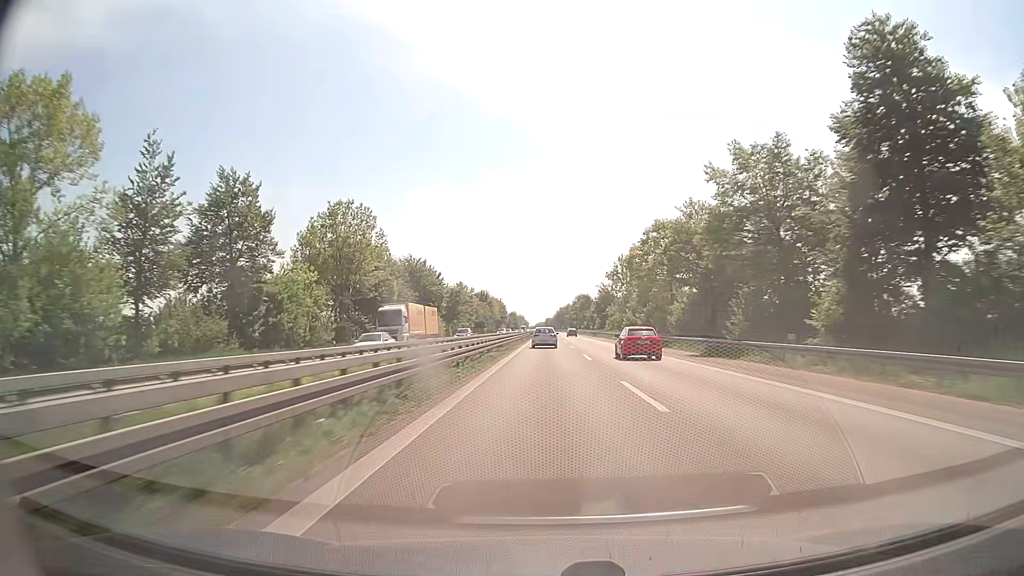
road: trunk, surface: asphalt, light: Day
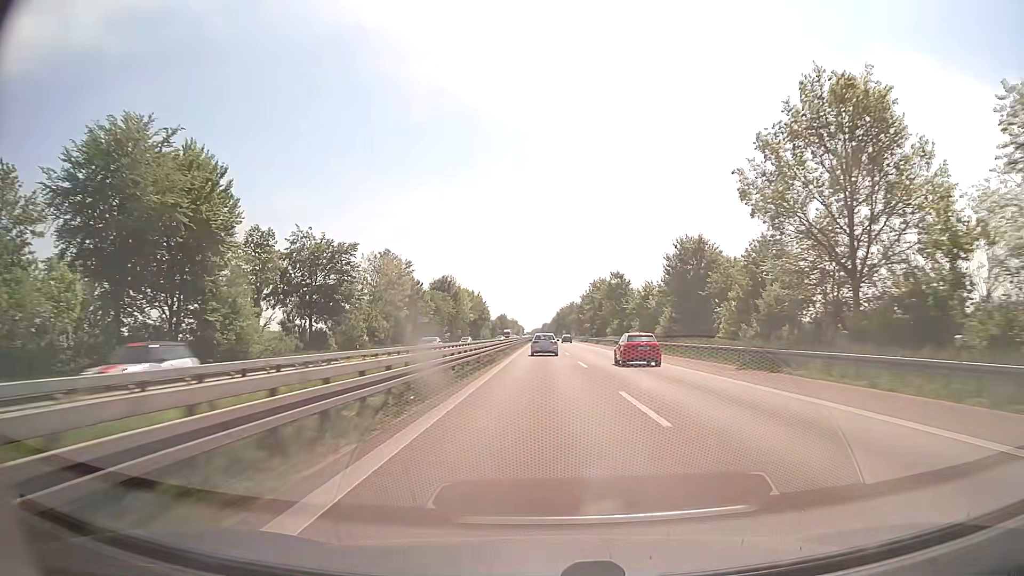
(+0.2, +90.1) m; 0°
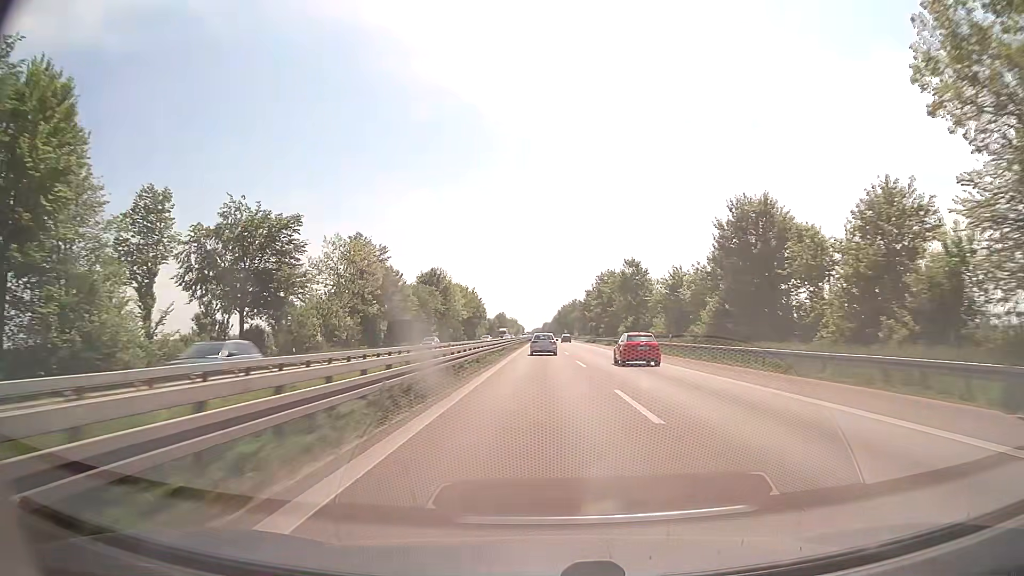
(0.0, +17.7) m; 0°
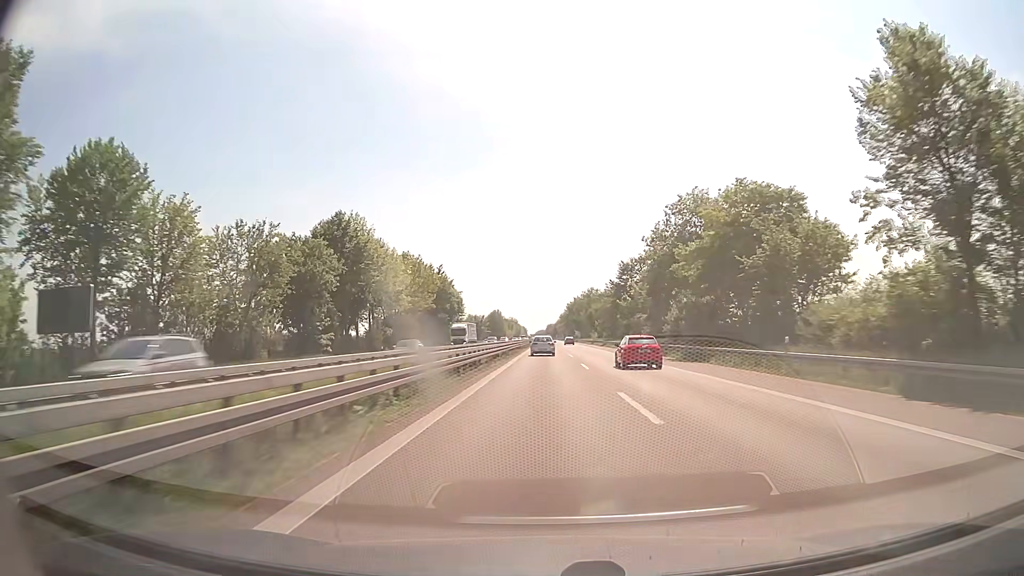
(-0.2, +71.5) m; 0°
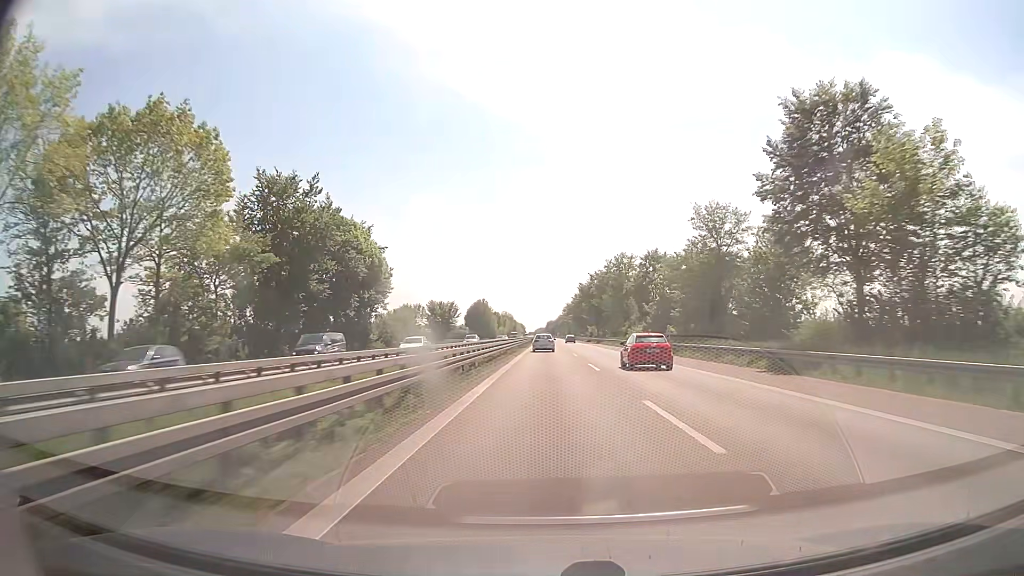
(-0.1, +74.8) m; 0°
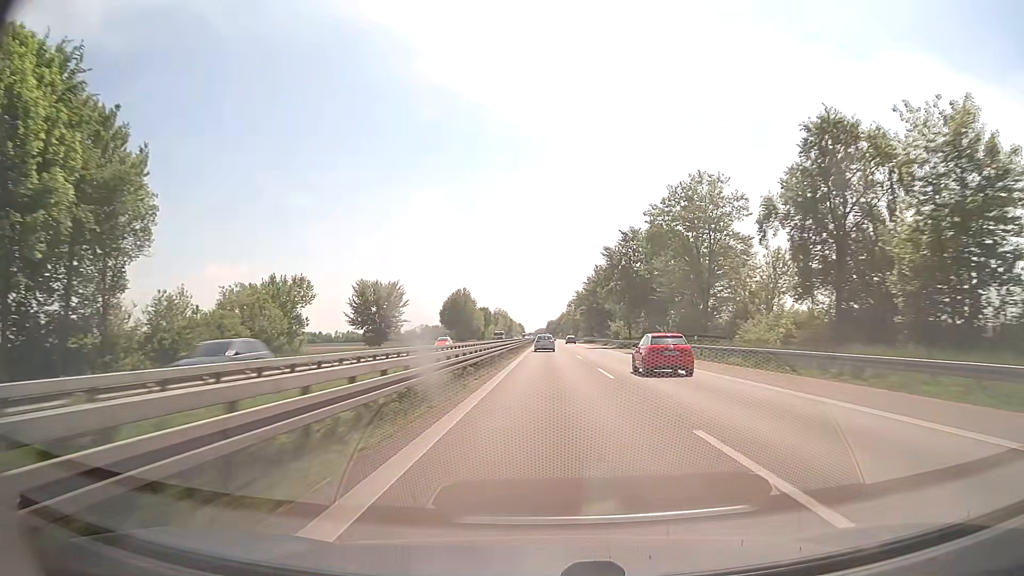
(-0.1, +58.2) m; 0°
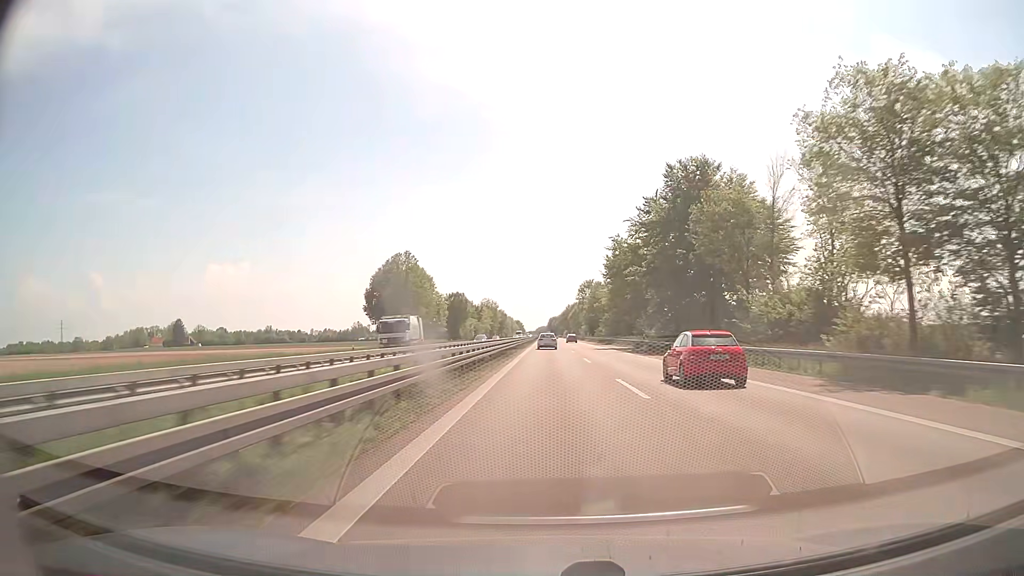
(0.0, +78.9) m; 0°
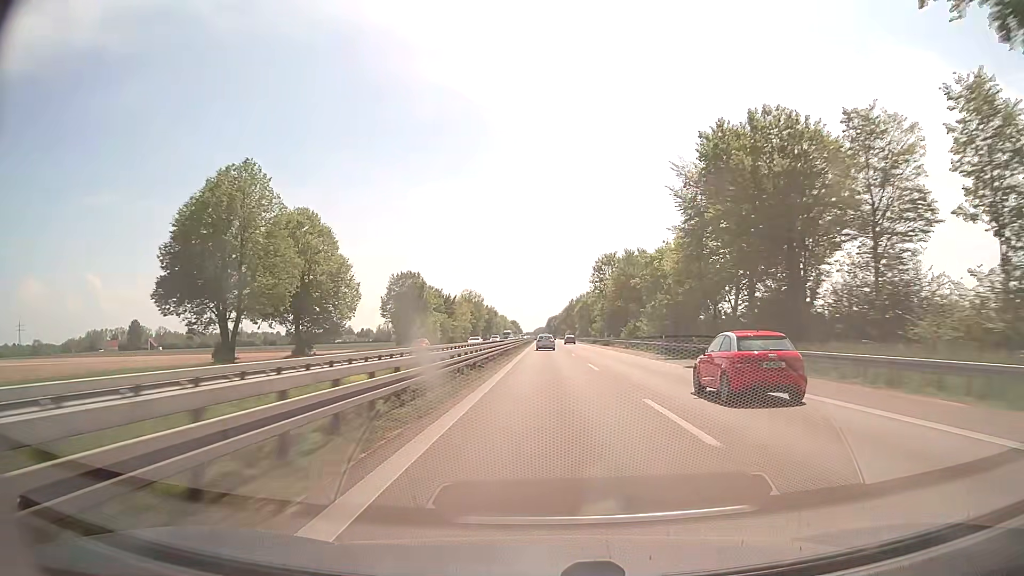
(+0.3, +59.7) m; 0°
(0, +10) (0, +20) (0, +30) (0, +40) (0, +50) (0, +60) (0, +70) (0, +80) (0, +90) (0, +100) m
